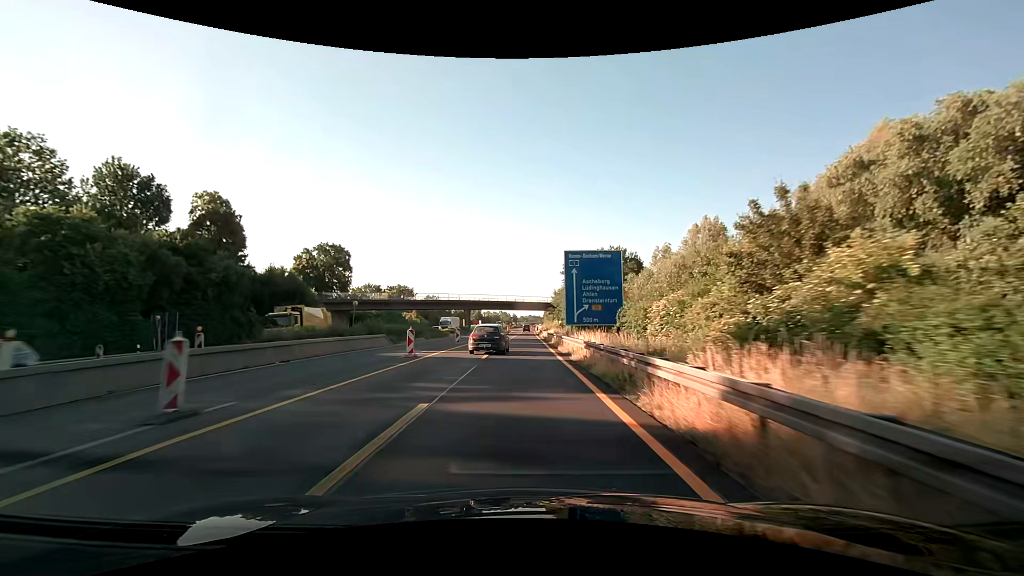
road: motorway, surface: asphalt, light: Day
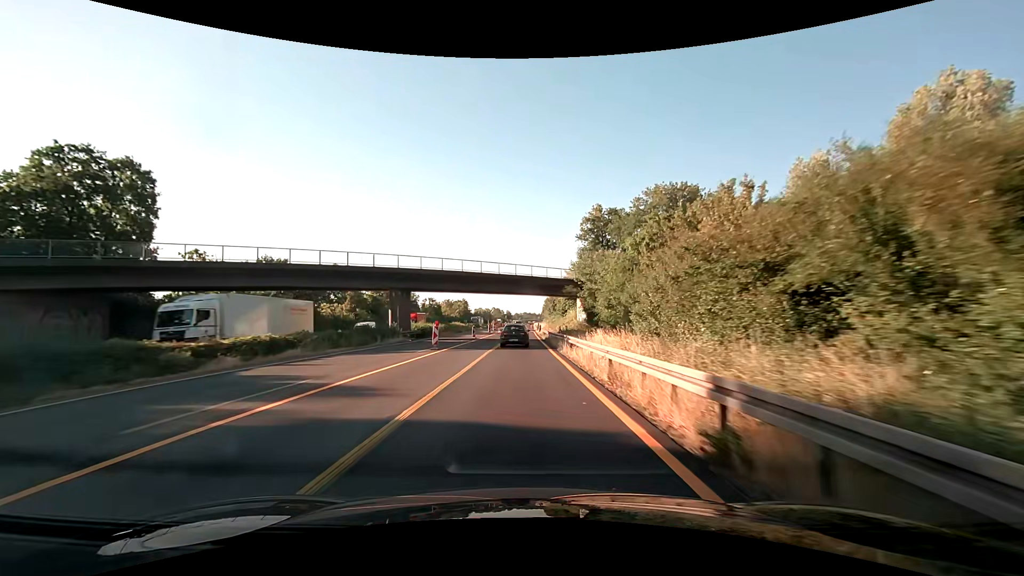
(+0.2, +50.1) m; +1°
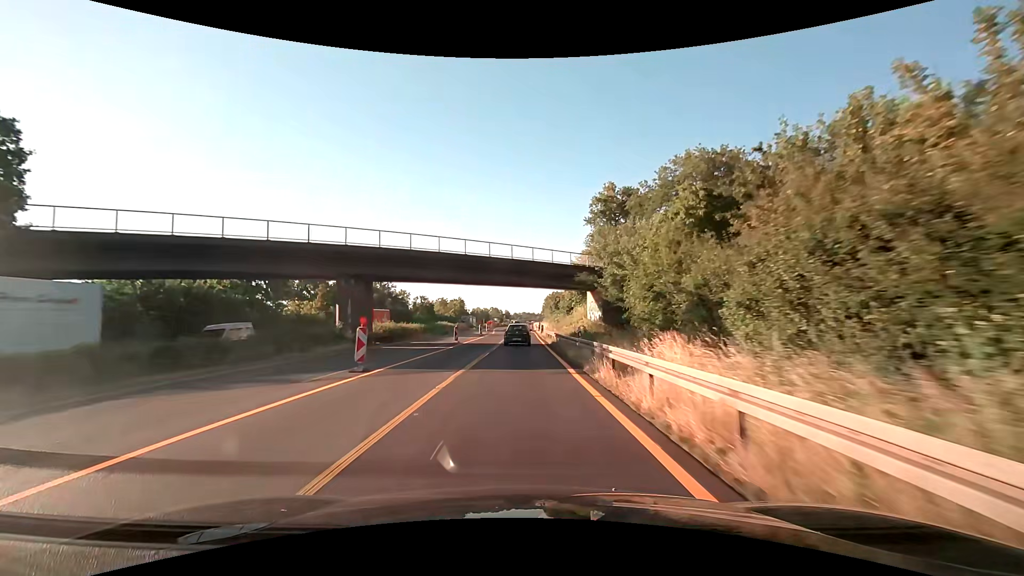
(0.0, +12.6) m; 0°
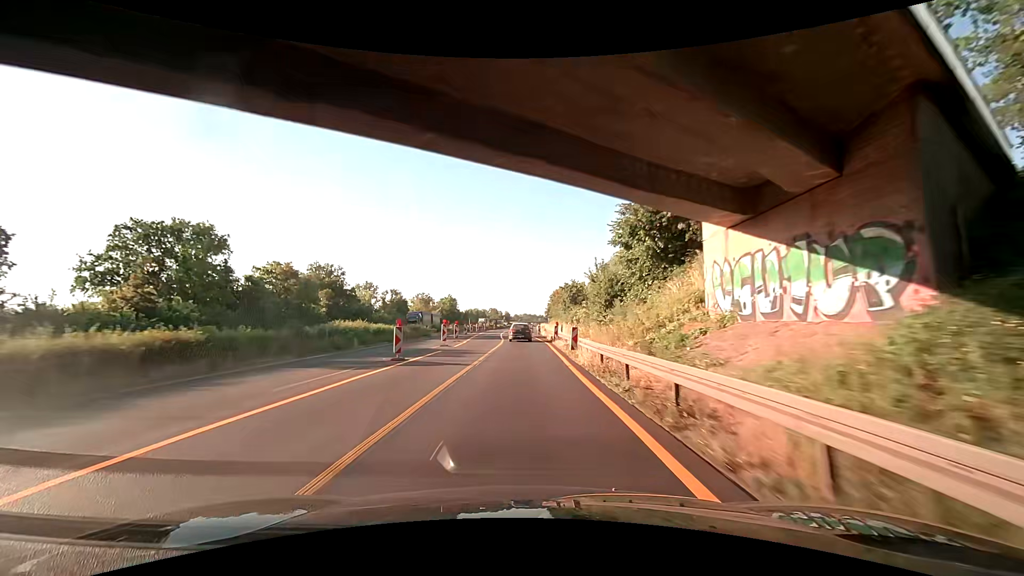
(+0.1, +37.7) m; 0°
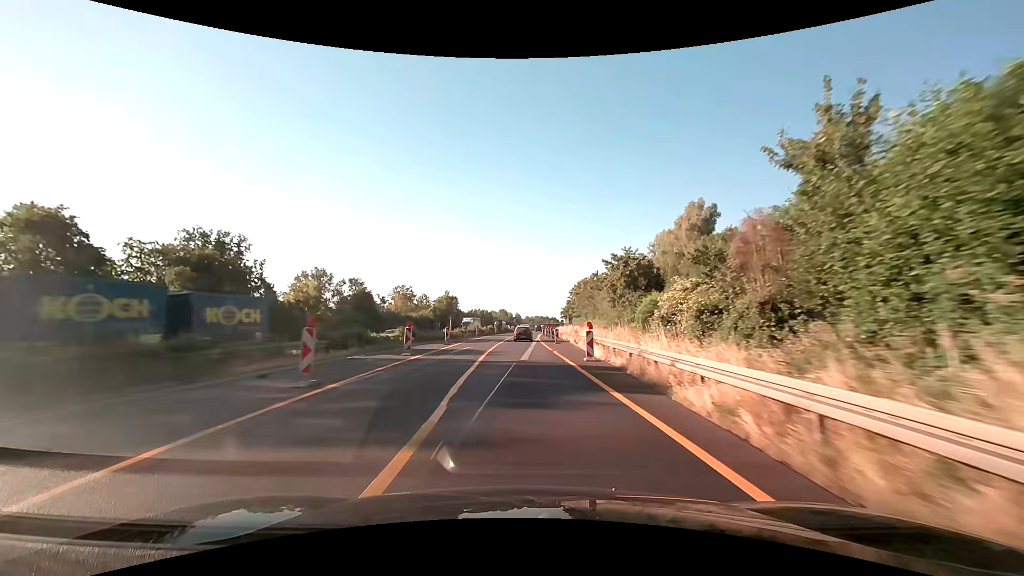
(-0.2, +37.5) m; -1°
